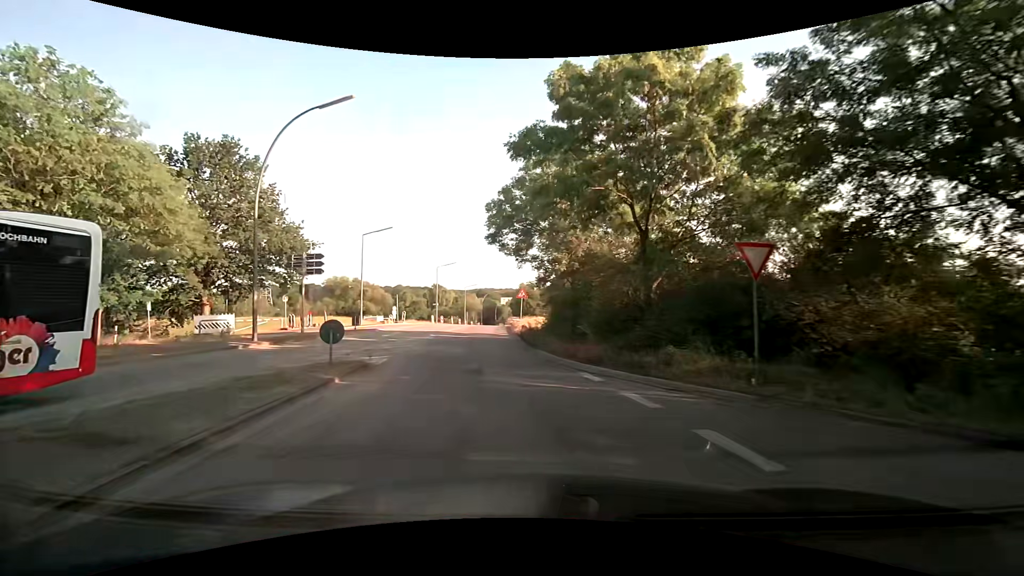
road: secondary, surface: asphalt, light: Day
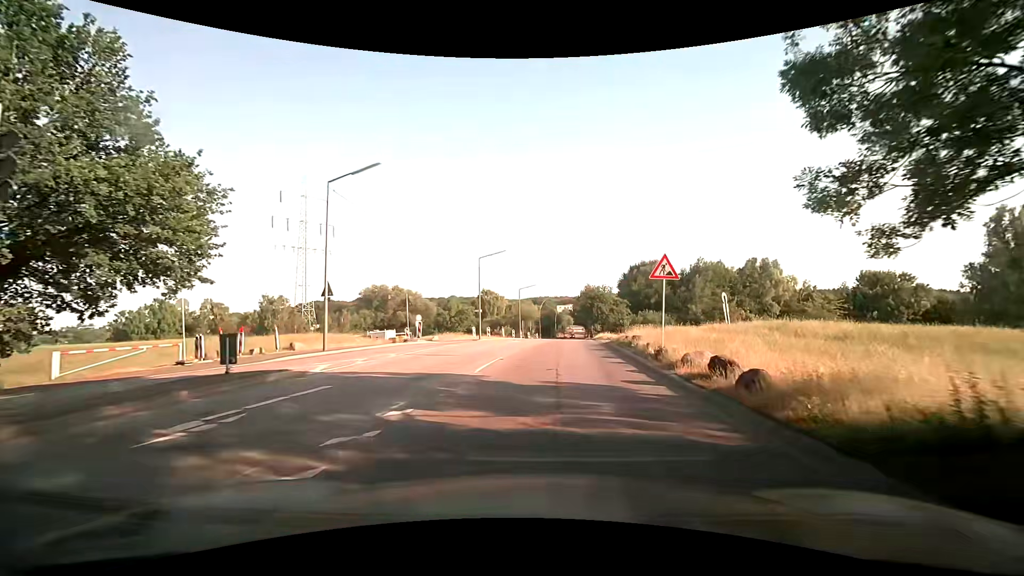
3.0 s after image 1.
(-3.1, +22.1) m; -7°
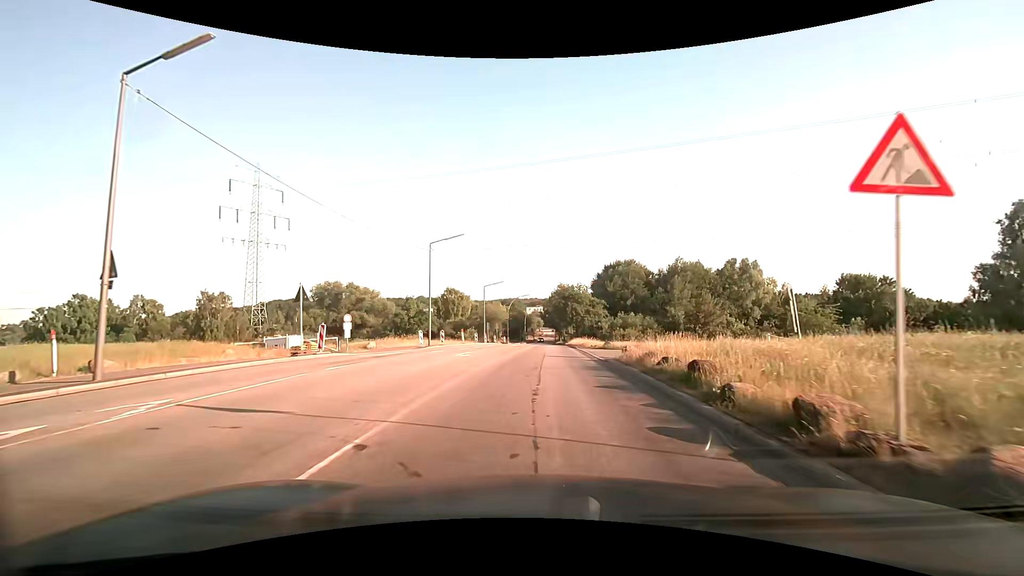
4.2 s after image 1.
(+0.4, +10.6) m; +4°
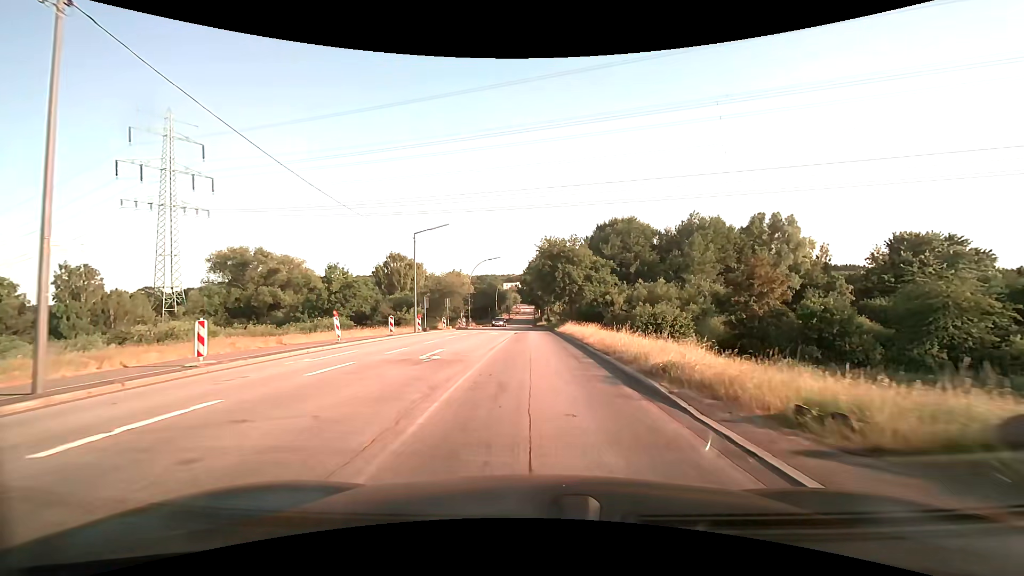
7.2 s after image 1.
(+0.7, +30.6) m; +2°
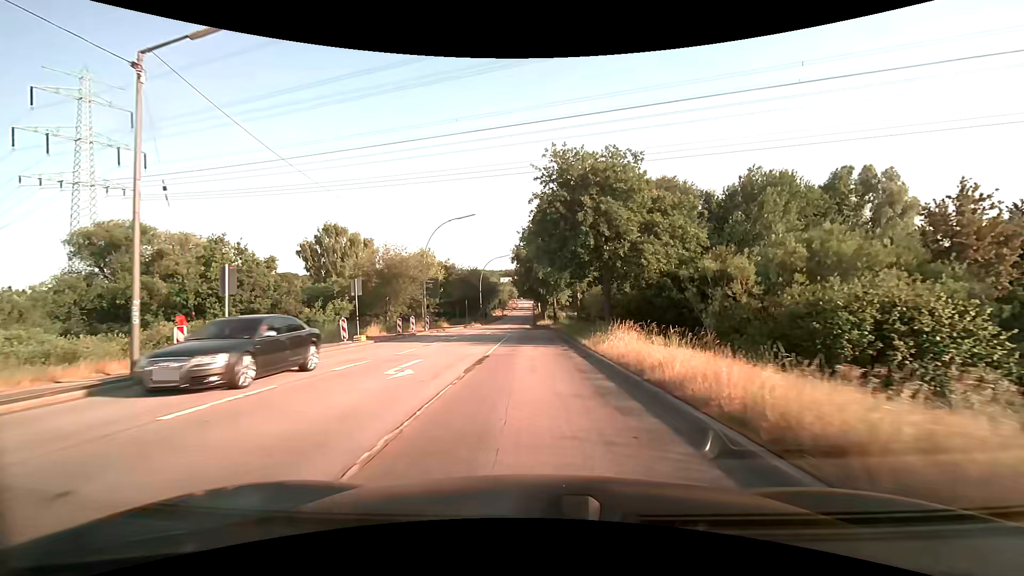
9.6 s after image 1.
(+0.1, +28.4) m; 0°
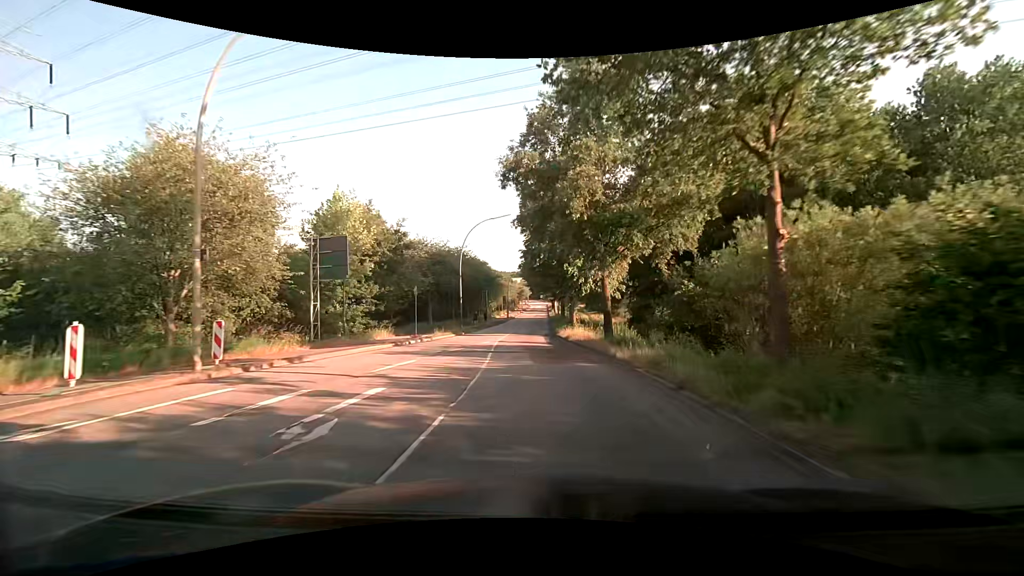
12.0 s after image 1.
(-0.4, +30.4) m; -1°
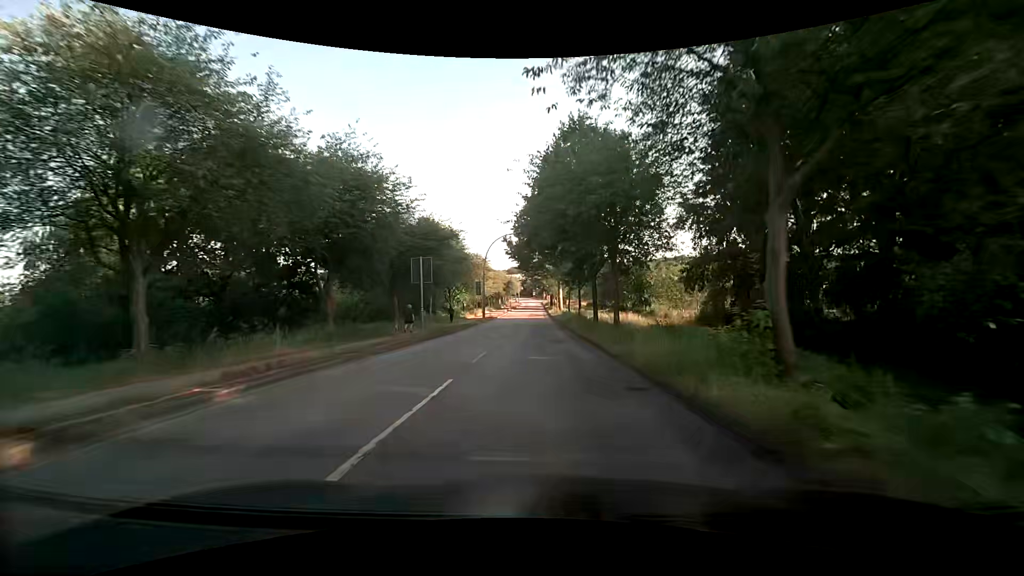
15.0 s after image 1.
(-0.6, +39.1) m; +1°
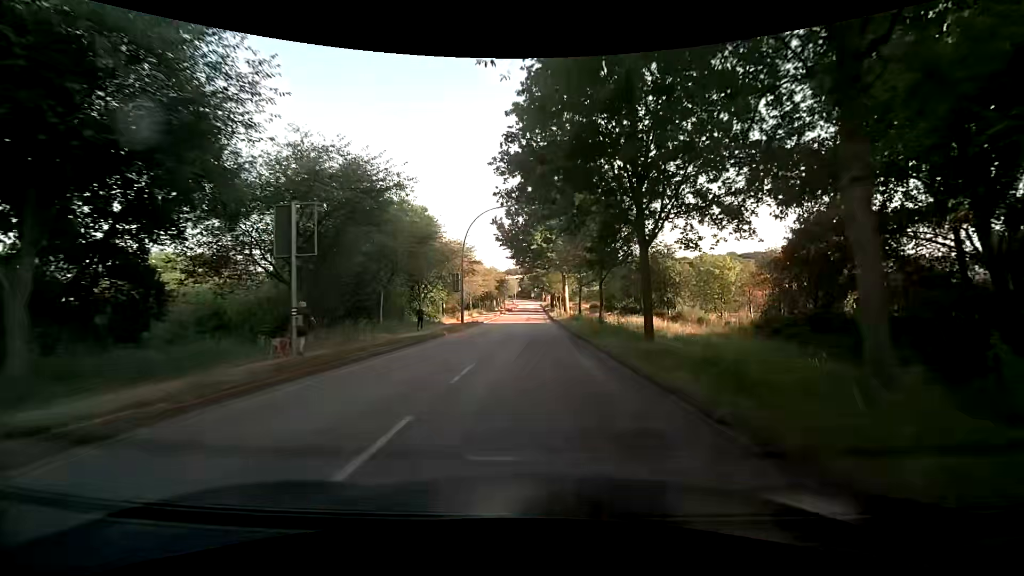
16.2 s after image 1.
(+0.1, +15.7) m; 0°
(0, +10) (0, +20) (0, +30) (0, +40) (0, +50) (0, +60) (0, +70) (0, +80) (0, +90) (0, +100) m
